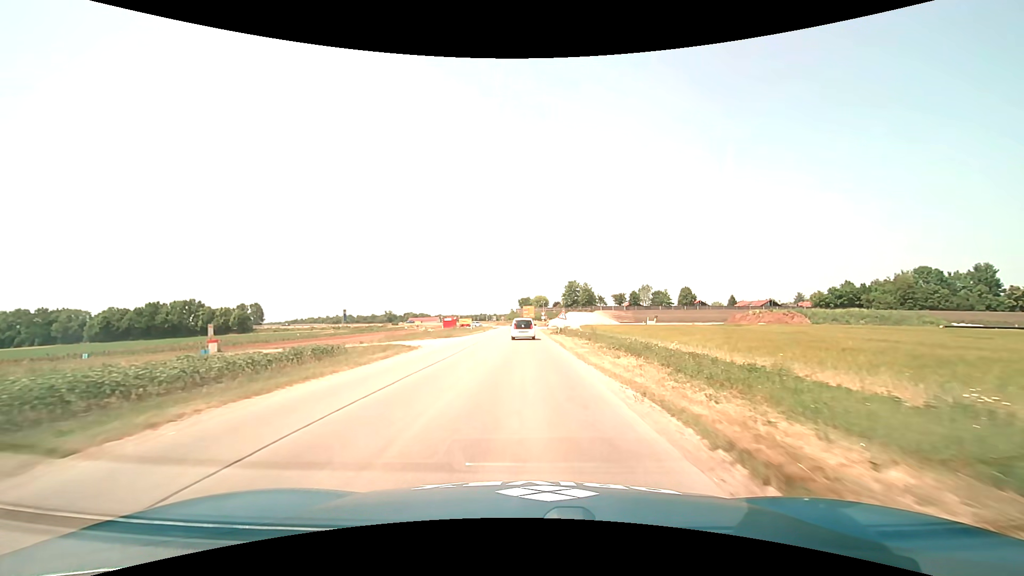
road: tertiary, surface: asphalt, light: Day
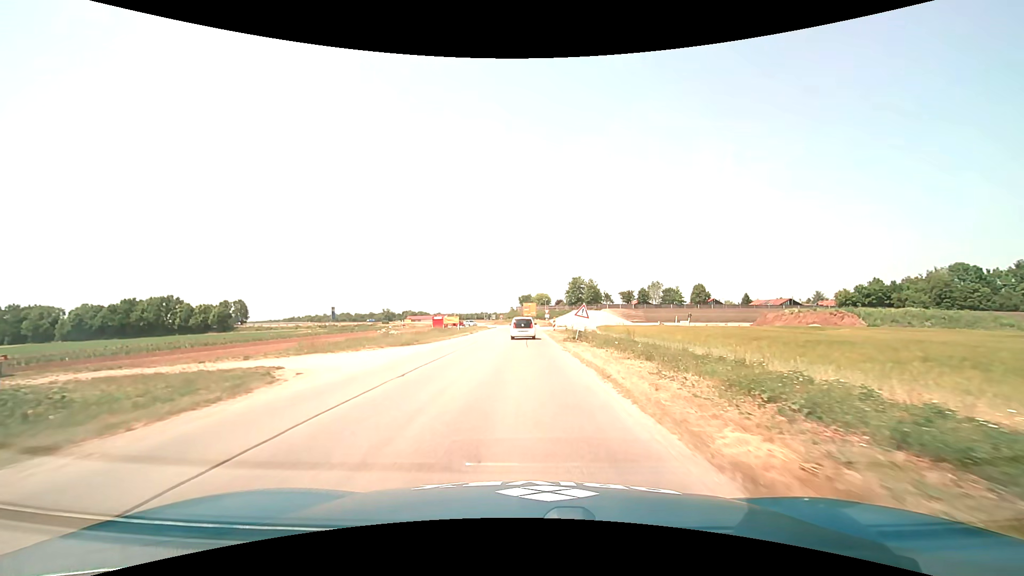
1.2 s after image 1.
(0.0, +15.3) m; 0°
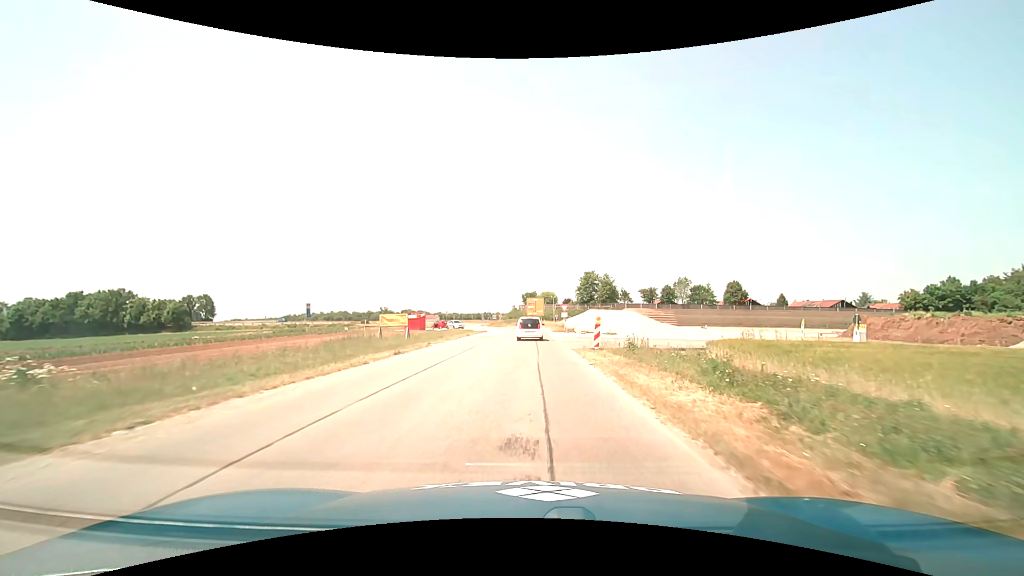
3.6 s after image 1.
(-0.3, +29.4) m; 0°
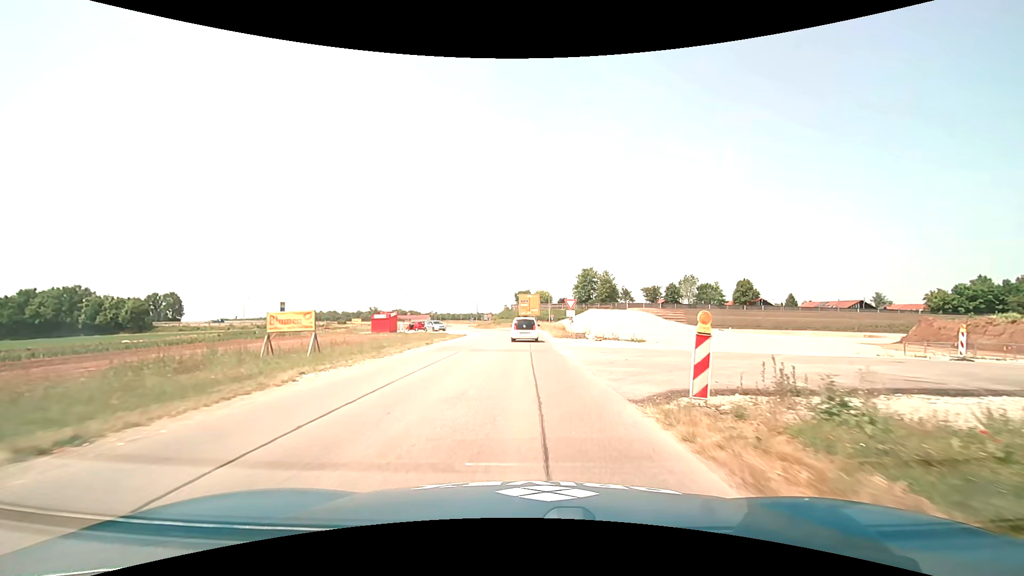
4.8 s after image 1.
(+0.1, +14.3) m; +1°
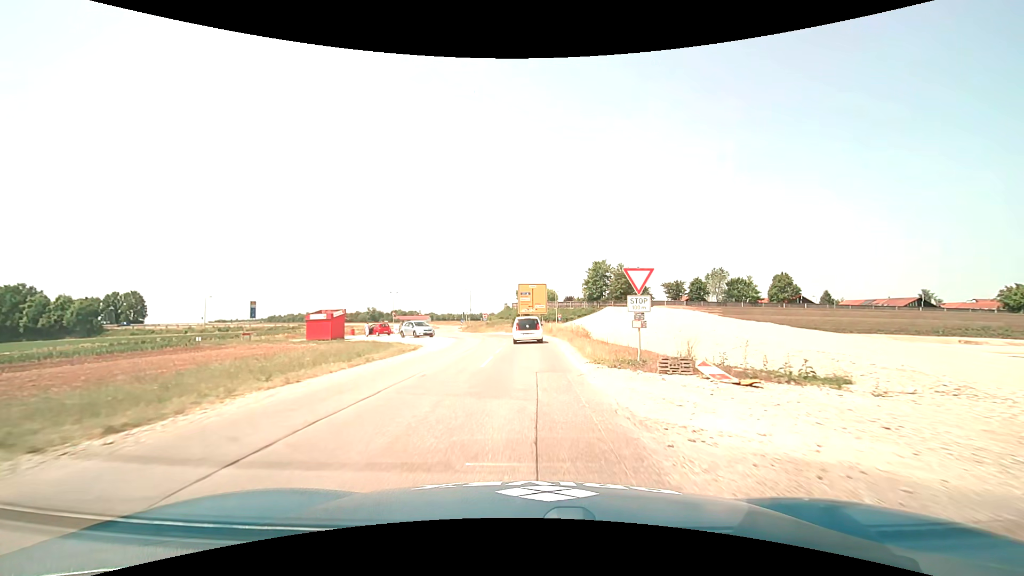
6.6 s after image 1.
(+0.1, +21.3) m; 0°
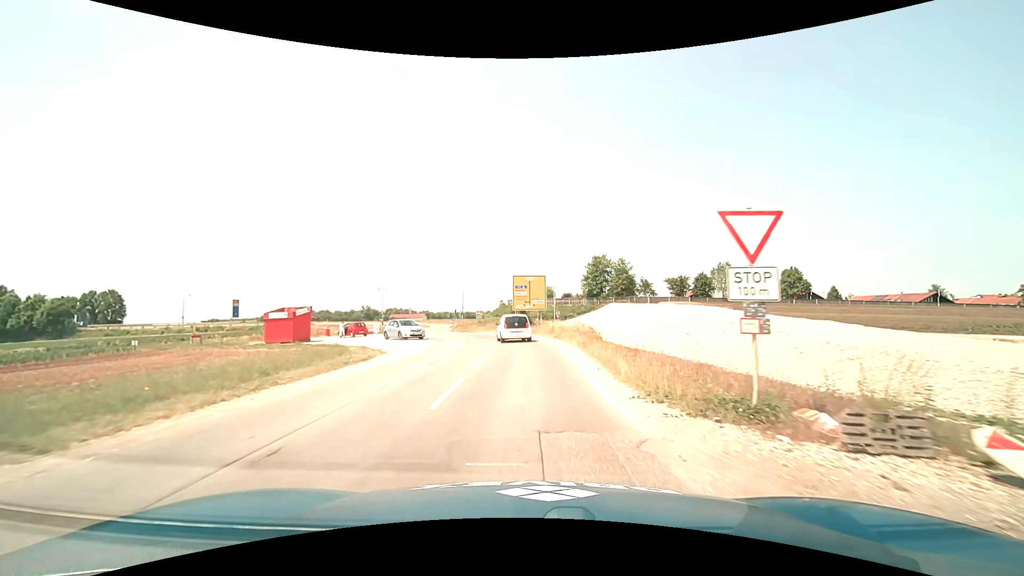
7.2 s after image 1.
(0.0, +7.0) m; 0°
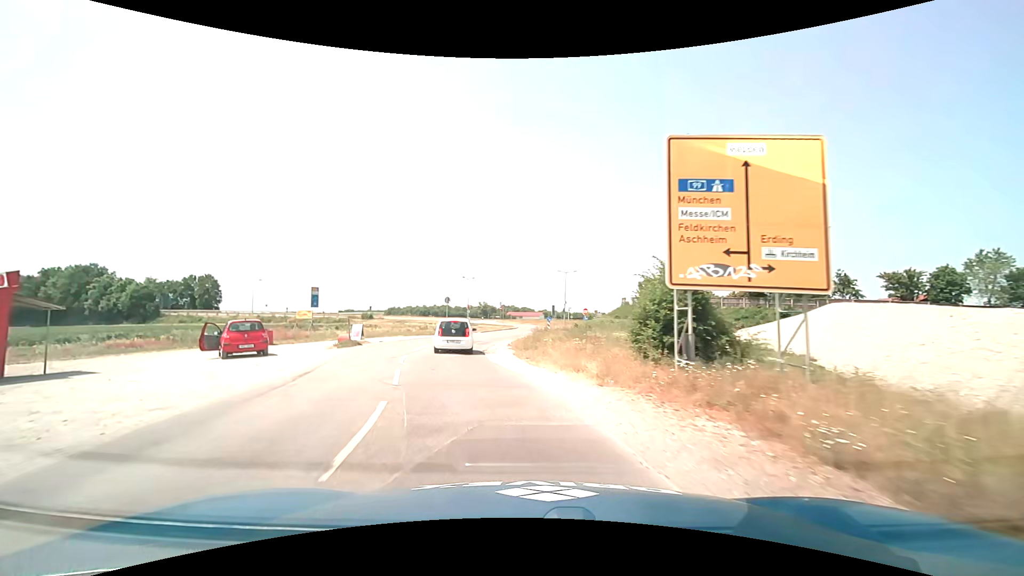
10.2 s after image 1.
(-1.1, +32.9) m; -13°
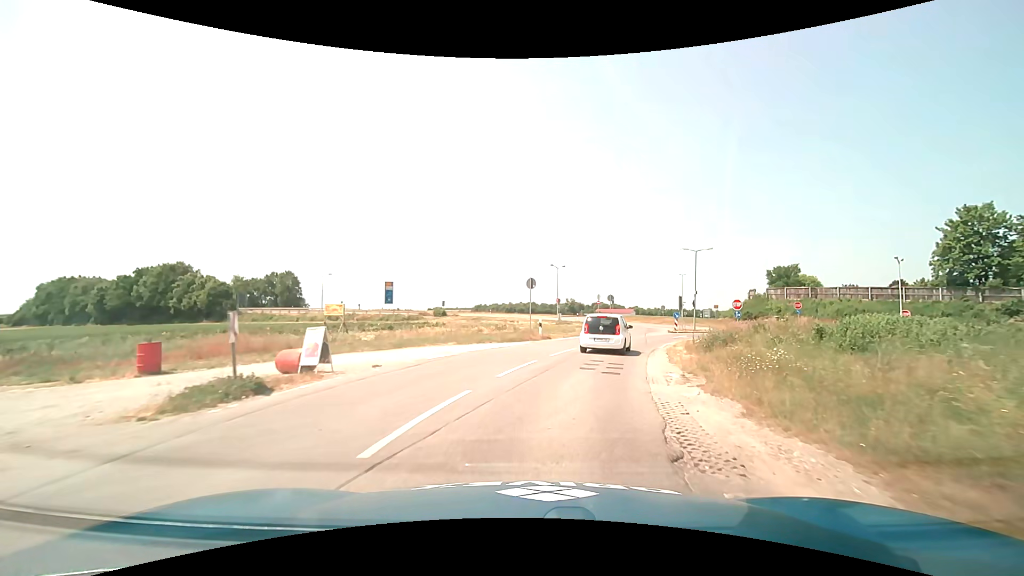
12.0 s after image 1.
(-2.4, +17.3) m; -10°
(+1, +10) (+3, +20) (+6, +29) (+10, +38) (+16, +46) (+24, +52) (+33, +57) (+38, +65) (+37, +75) (+31, +83) m
